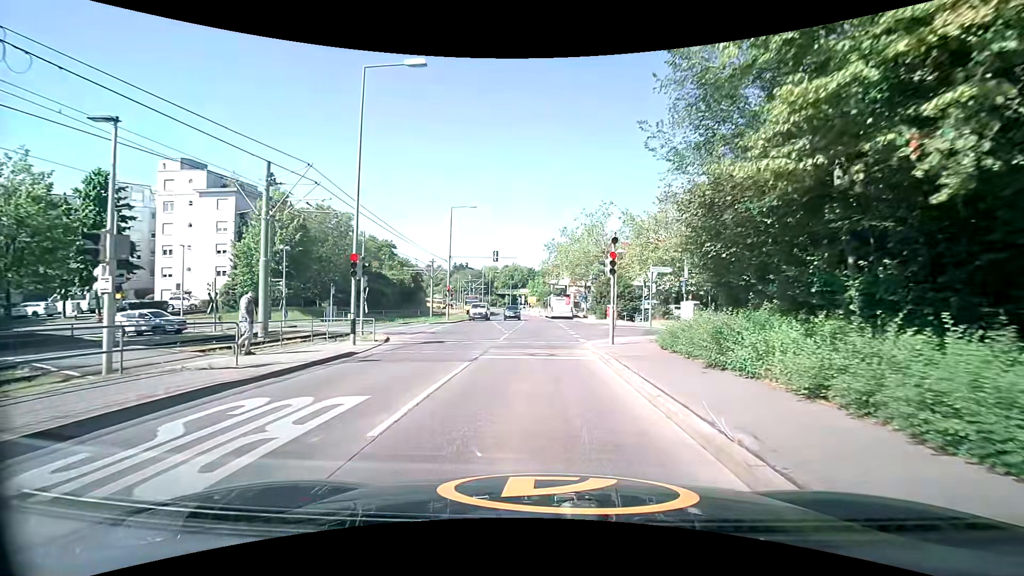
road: tertiary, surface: concrete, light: Day
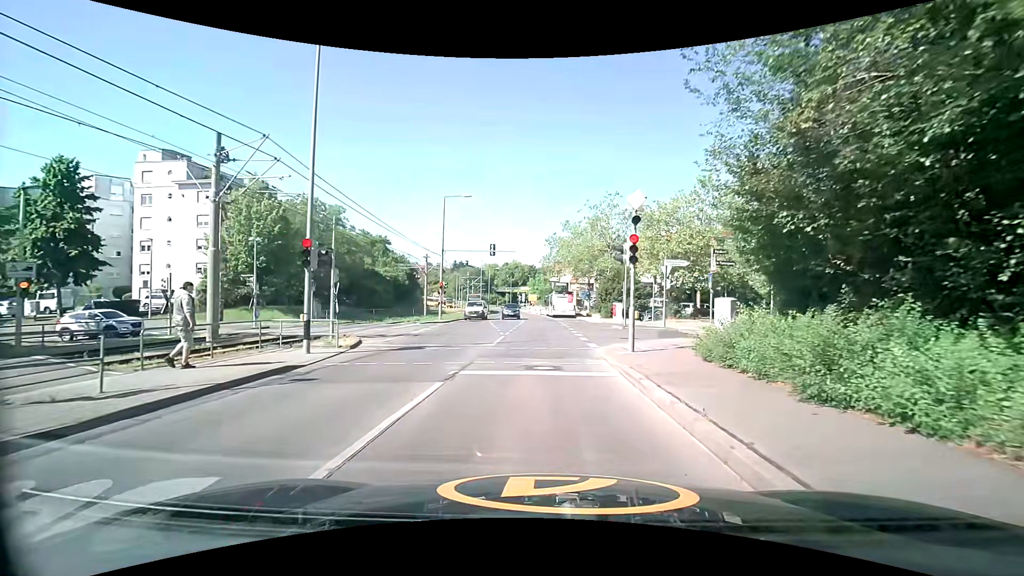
(0.0, +3.5) m; 0°
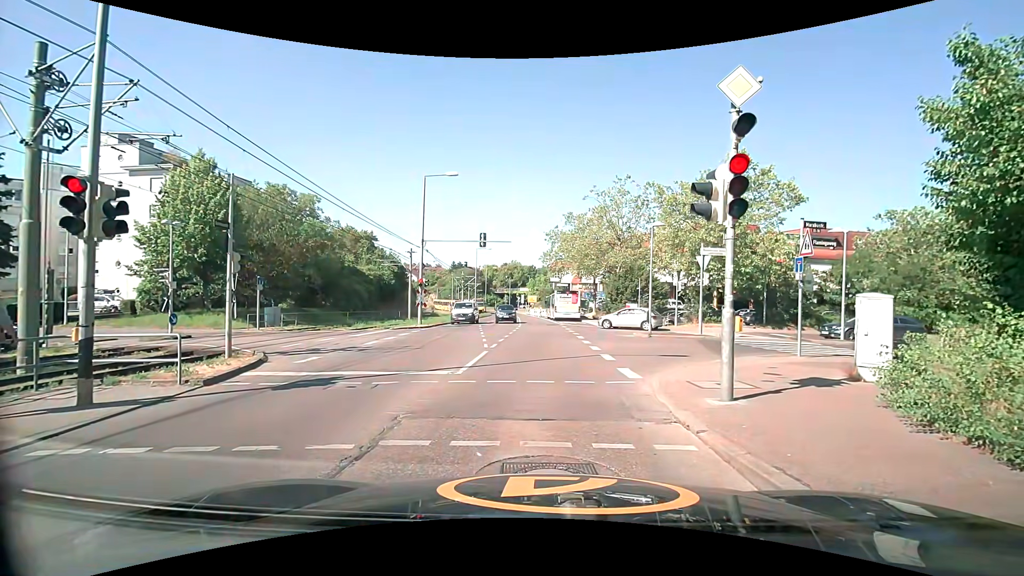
(+0.1, +6.4) m; 0°
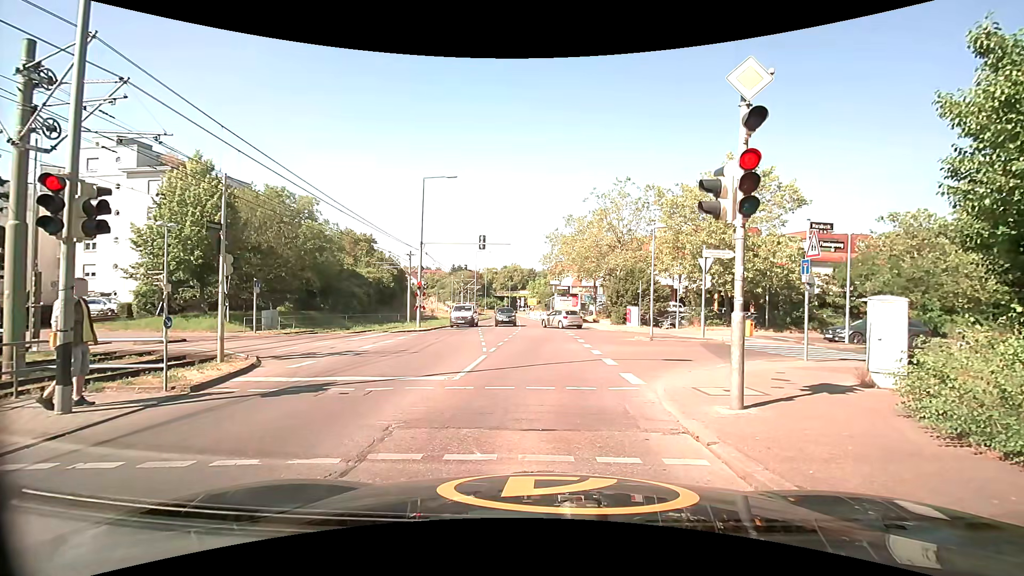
(0.0, +0.4) m; 0°
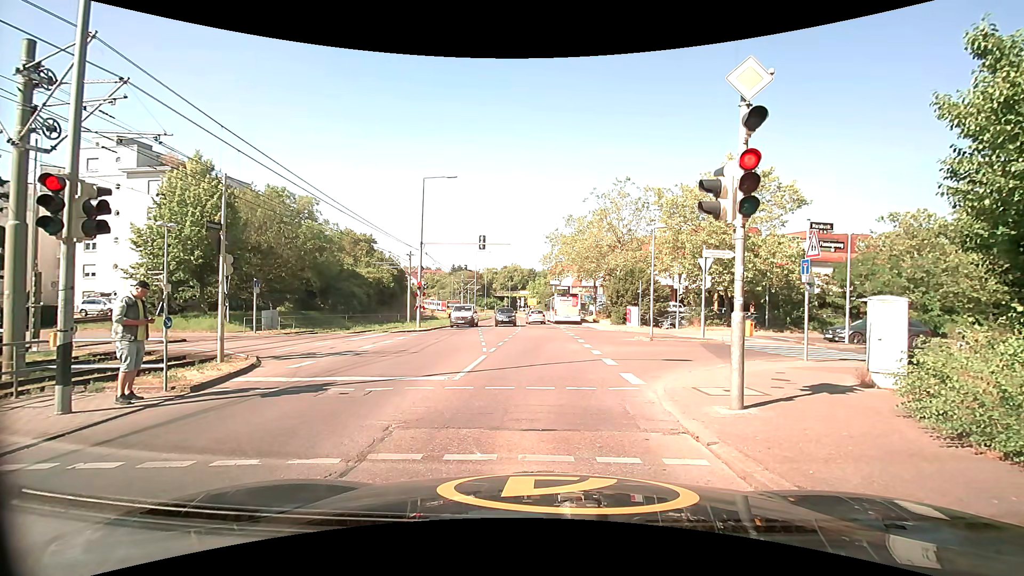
(0.0, 0.0) m; 0°
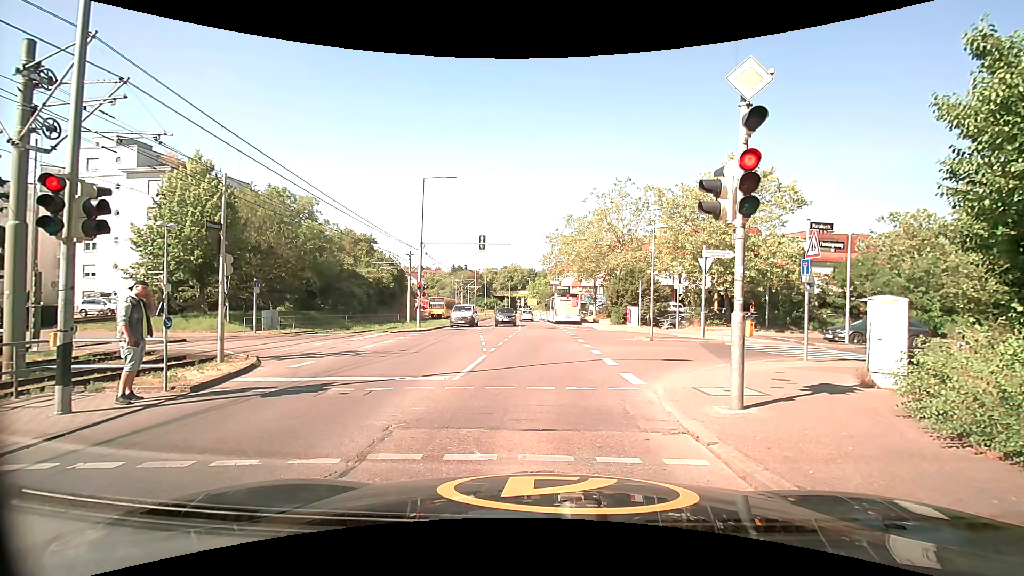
(0.0, 0.0) m; 0°
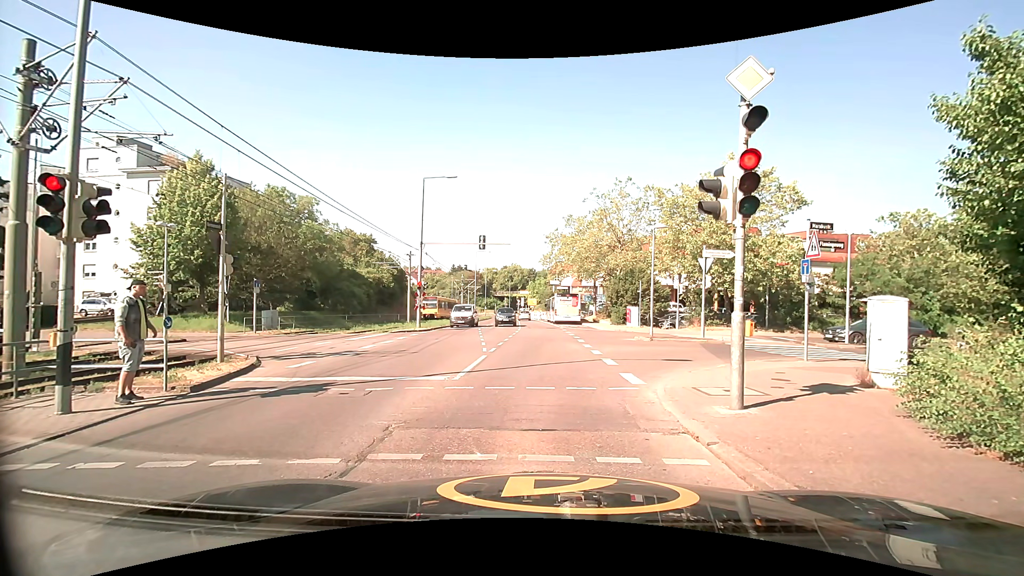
(0.0, 0.0) m; 0°
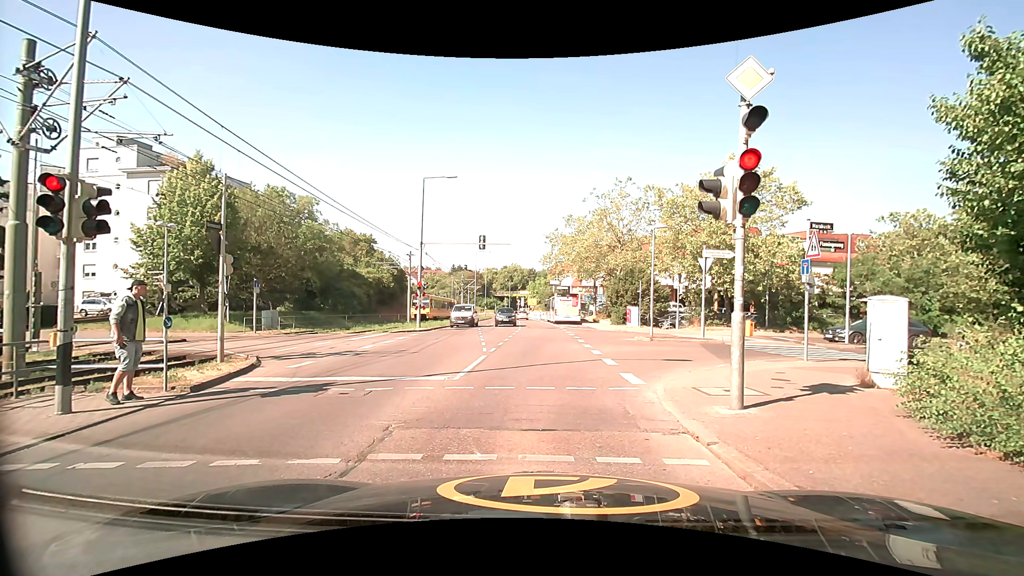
(0.0, 0.0) m; 0°
(0, +10) (0, +20) (0, +30) (0, +40) (-1, +50) (-1, +60) (-2, +70) (-2, +80) (-3, +90) (-4, +100) m
